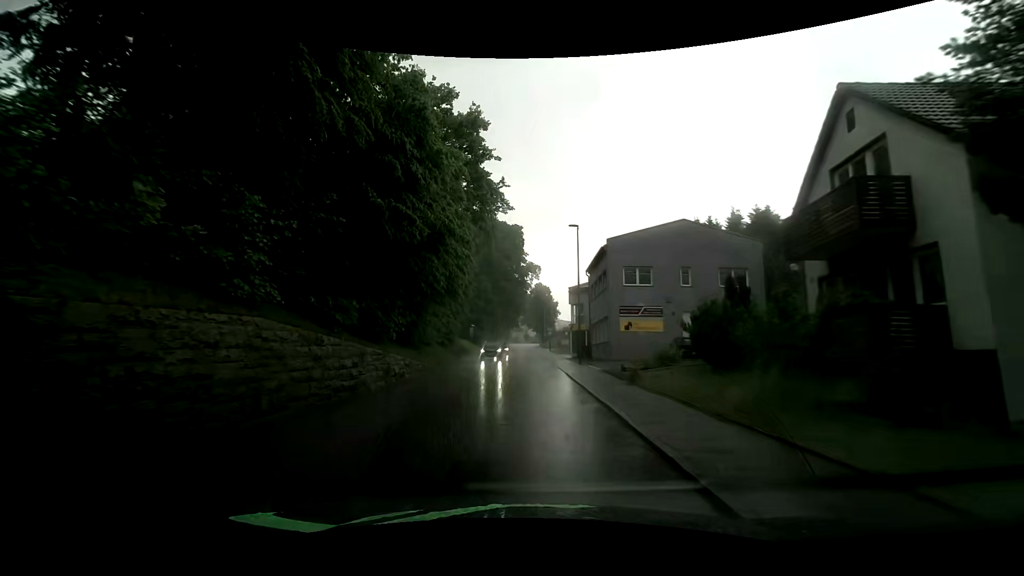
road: tertiary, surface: asphalt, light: Day
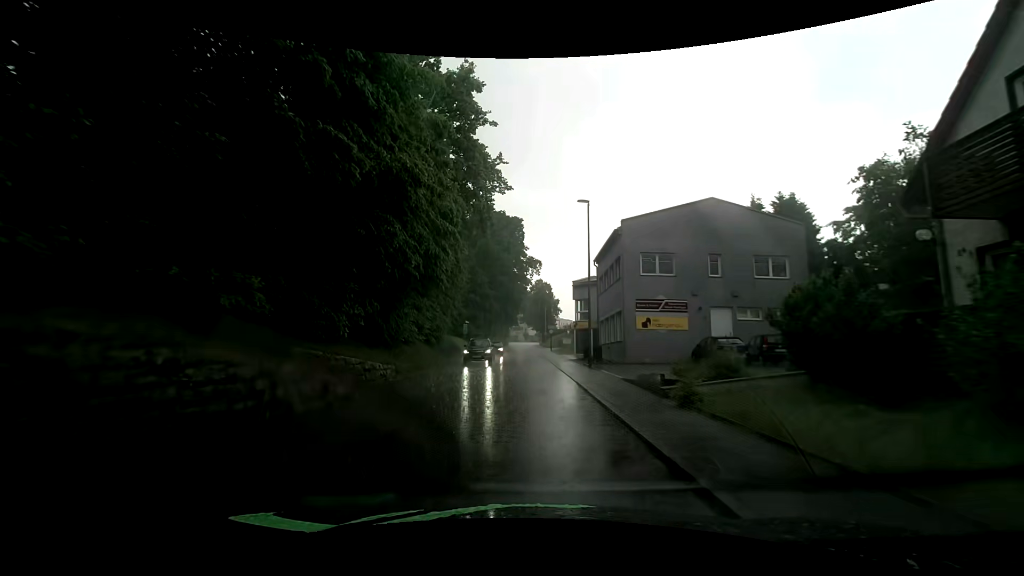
(0.0, +5.2) m; +1°
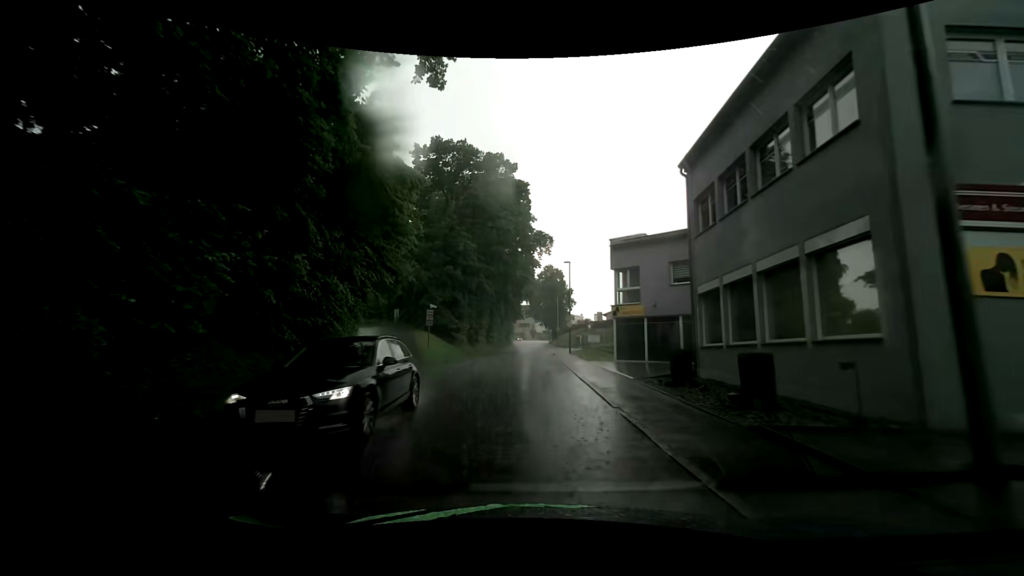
(-0.2, +20.5) m; 0°
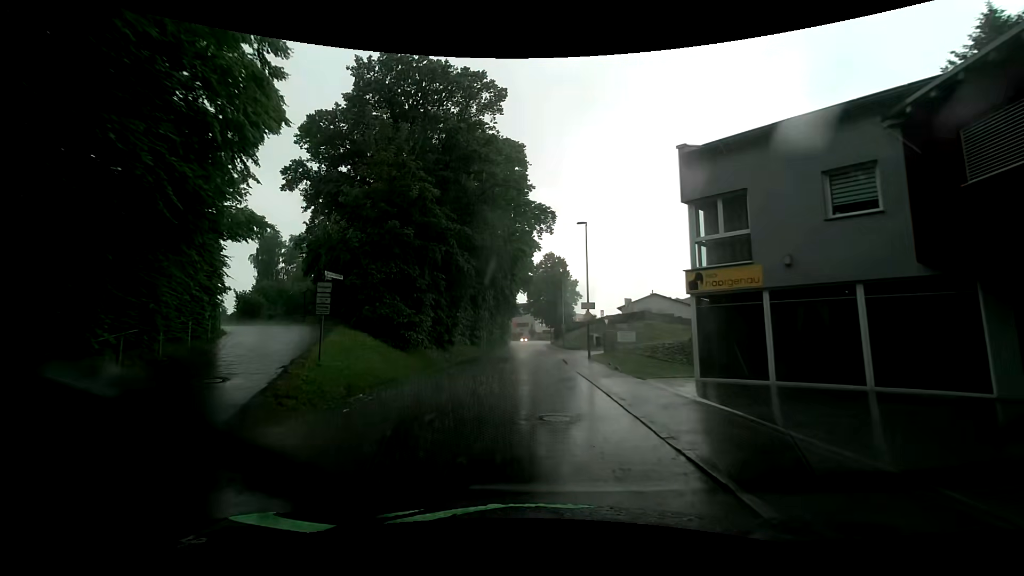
(-0.2, +14.9) m; -1°
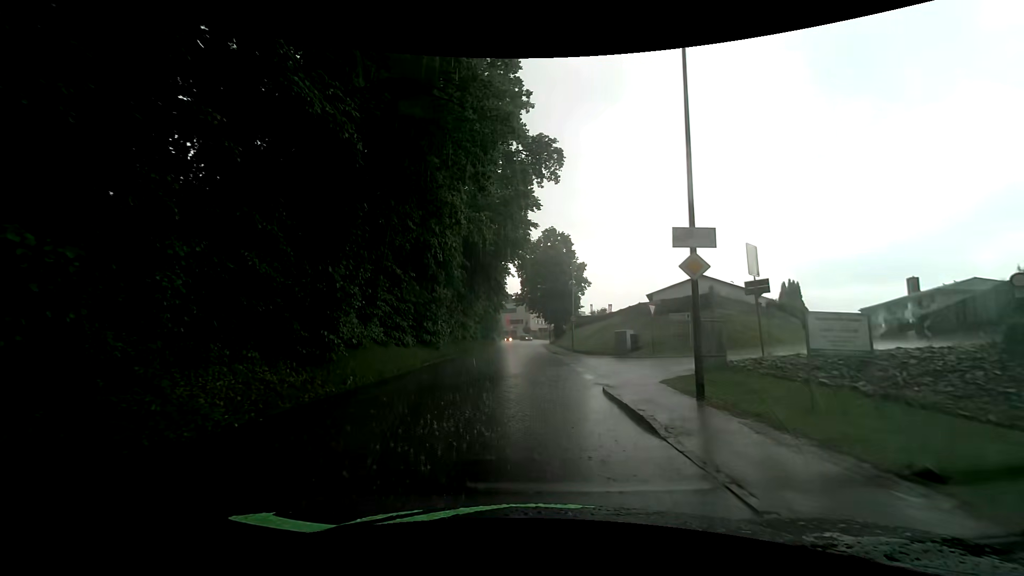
(+0.3, +19.1) m; +2°
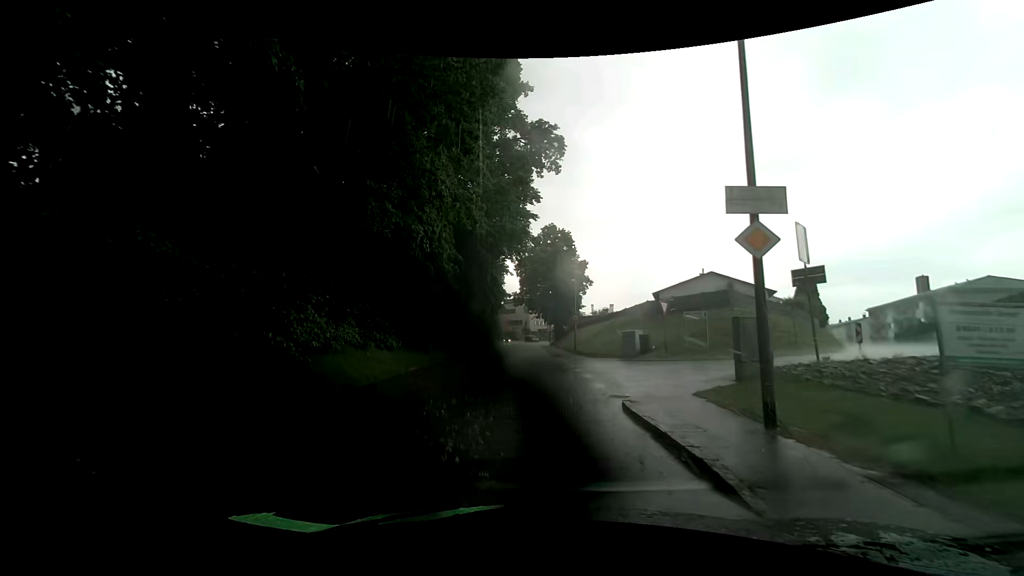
(0.0, +2.6) m; 0°
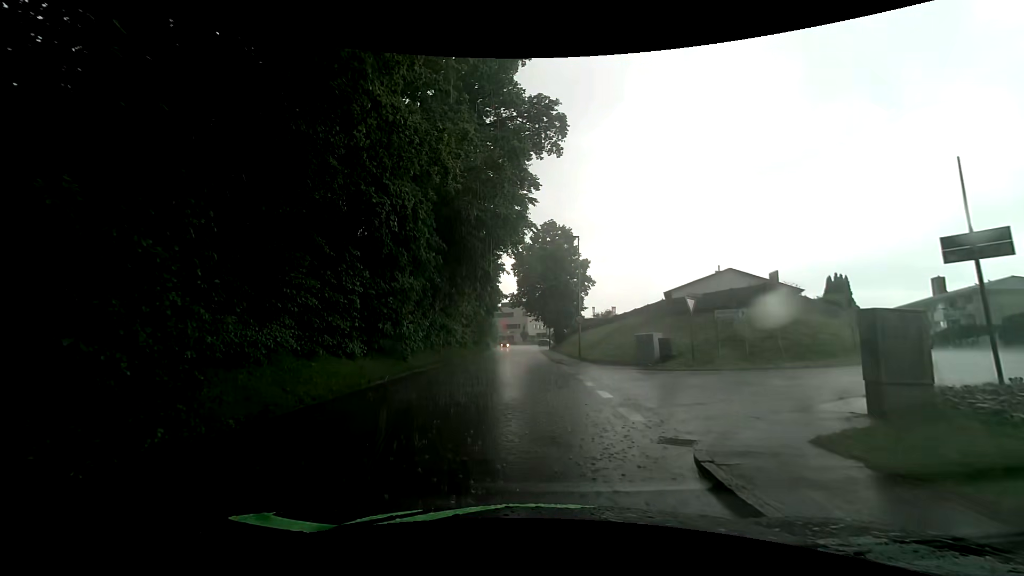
(0.0, +4.4) m; +1°
